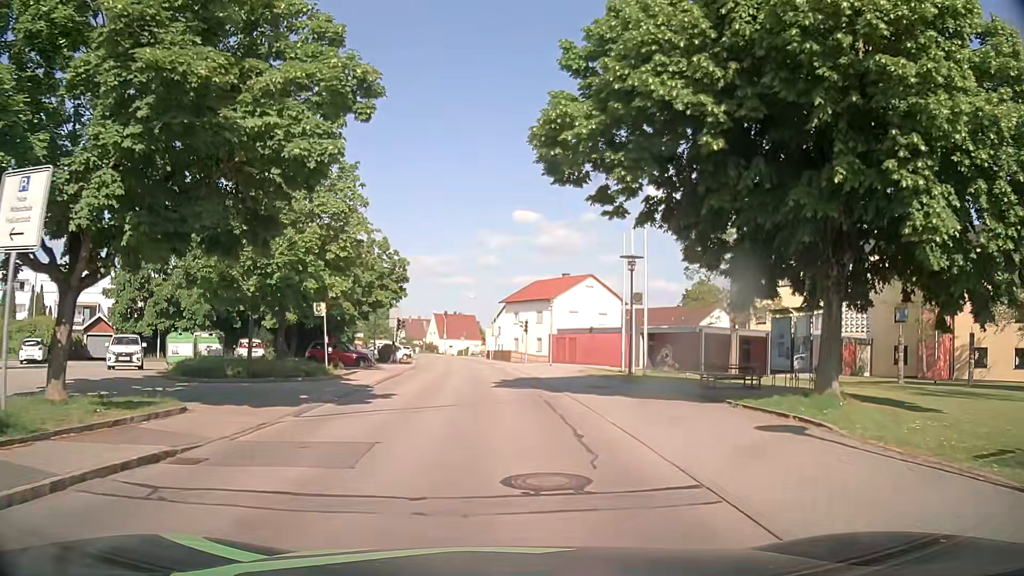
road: residential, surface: asphalt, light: Day
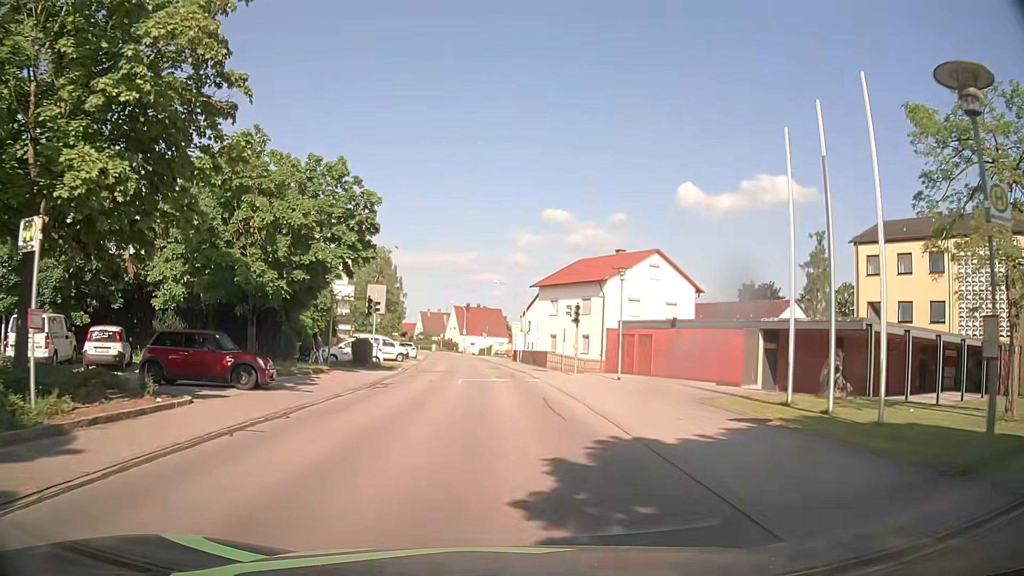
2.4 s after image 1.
(-0.3, +18.5) m; -2°
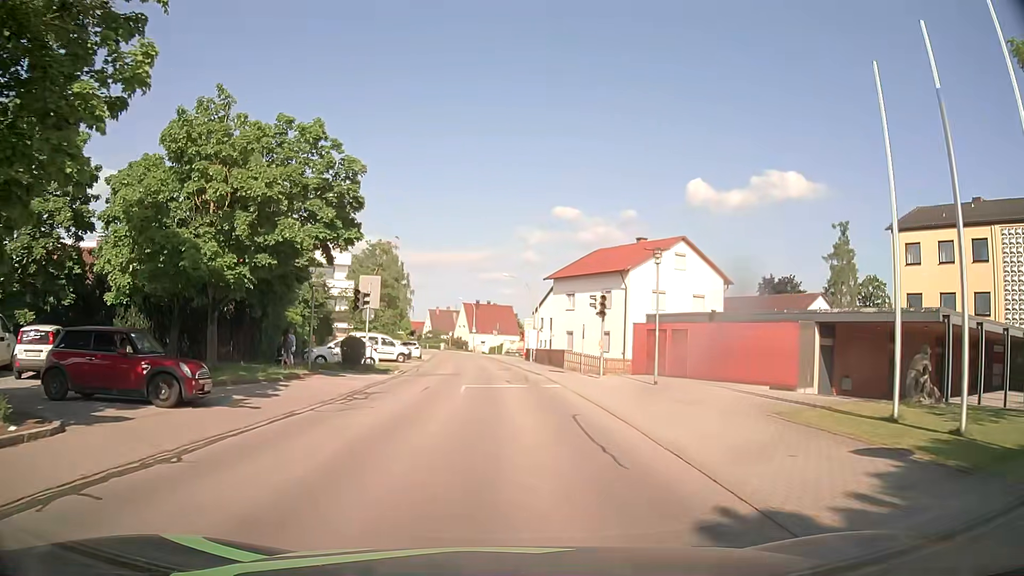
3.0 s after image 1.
(-0.1, +4.6) m; -1°
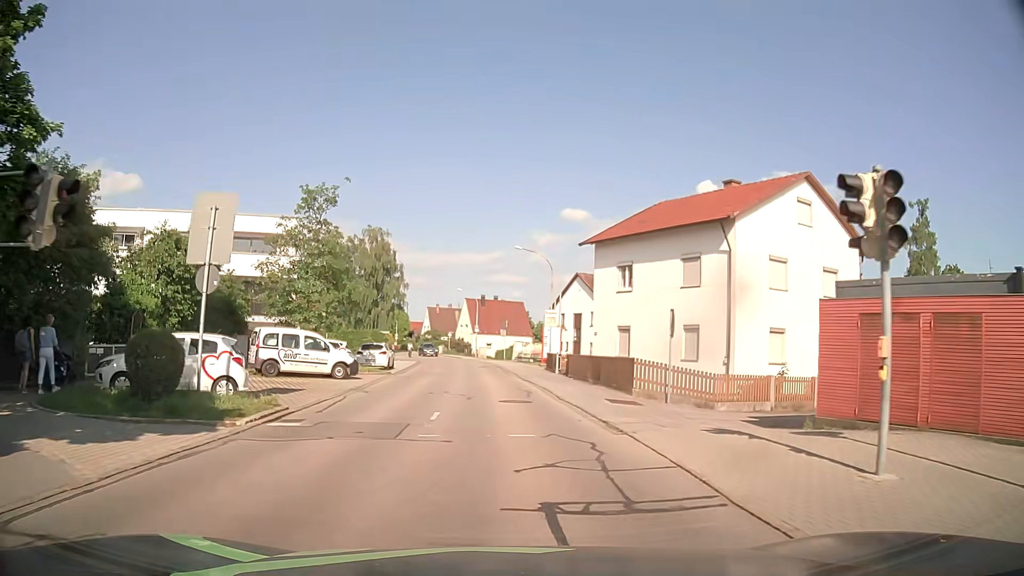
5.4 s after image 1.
(-0.4, +18.6) m; -1°
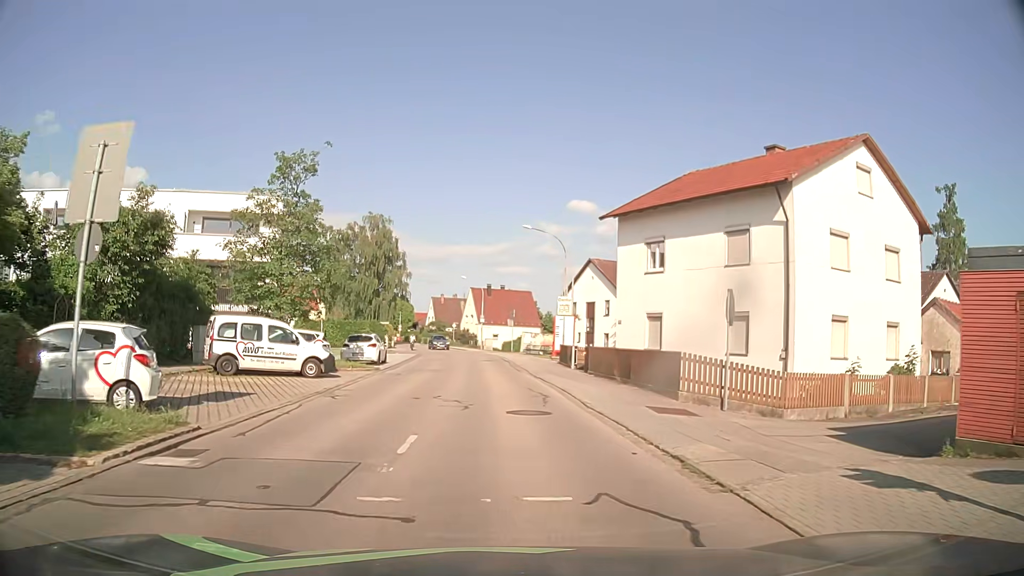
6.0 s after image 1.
(0.0, +4.7) m; -1°
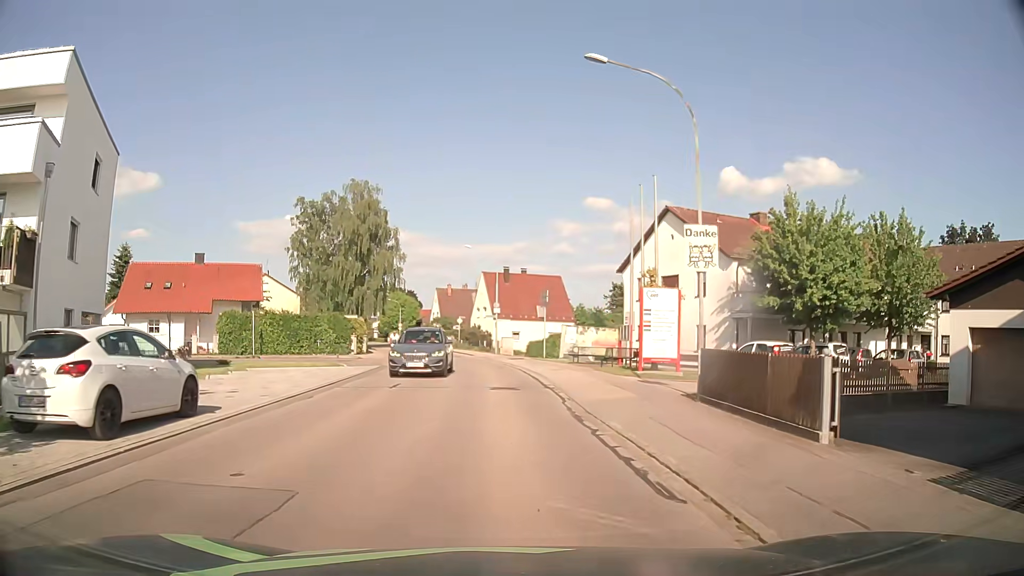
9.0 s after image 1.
(-0.5, +23.5) m; -1°
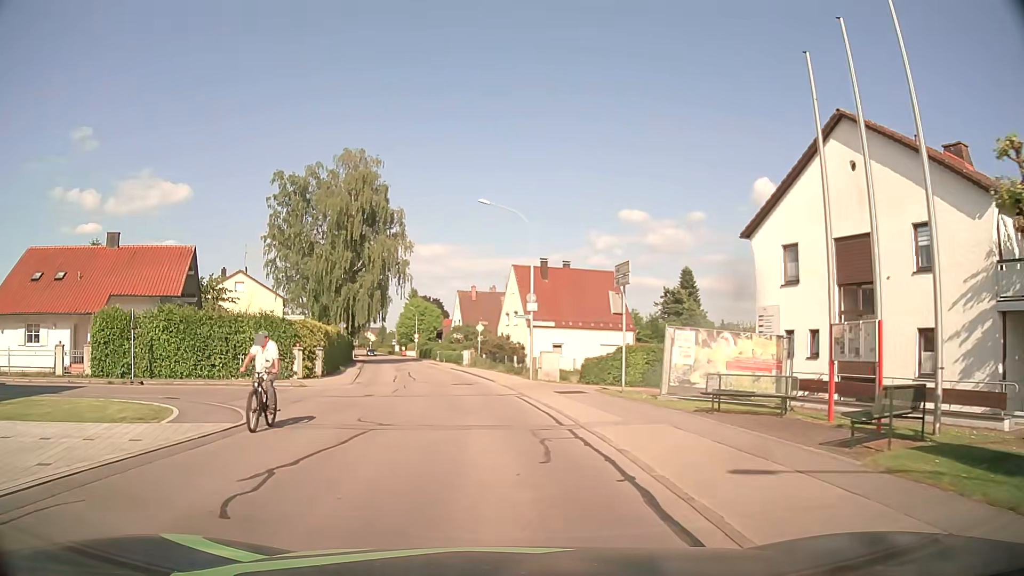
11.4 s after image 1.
(-0.2, +18.7) m; -3°
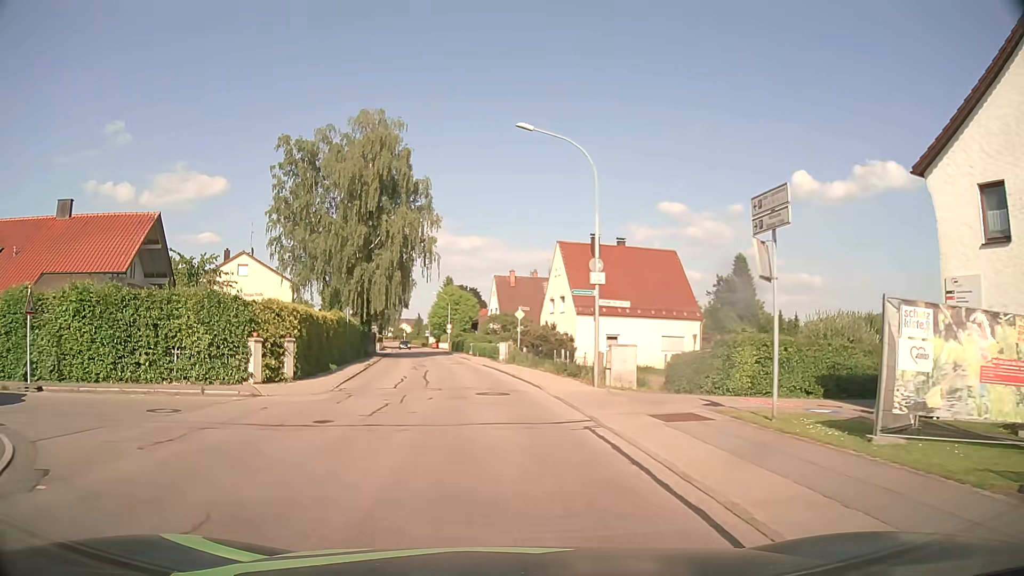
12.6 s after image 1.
(-0.2, +9.3) m; -3°
(0, +10) (-1, +20) (-2, +30) (-3, +40) (-4, +50) (-6, +60) (-8, +70) (-9, +79) (-11, +89) (-12, +99) m
